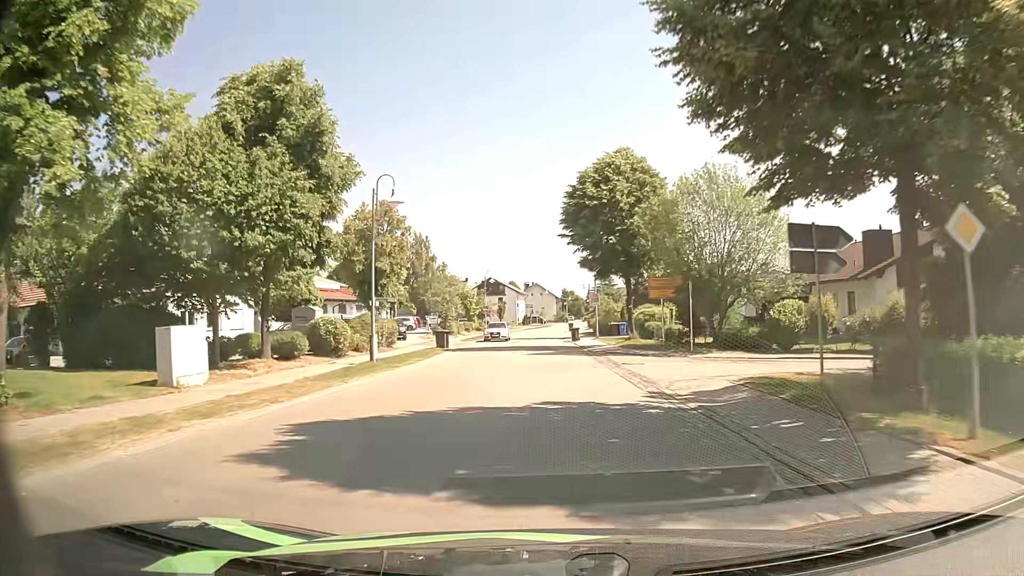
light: Day
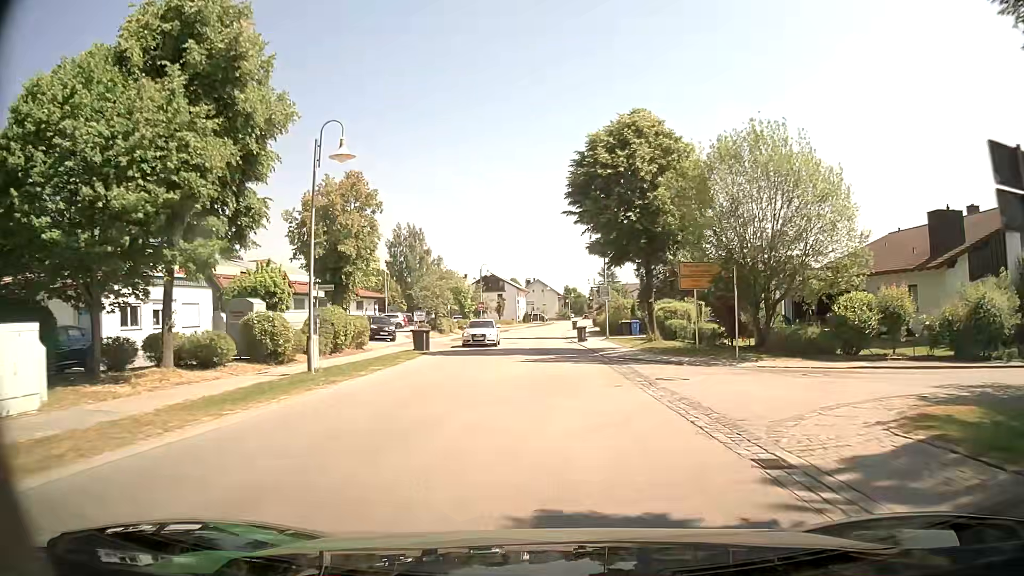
(0.0, +6.7) m; 0°
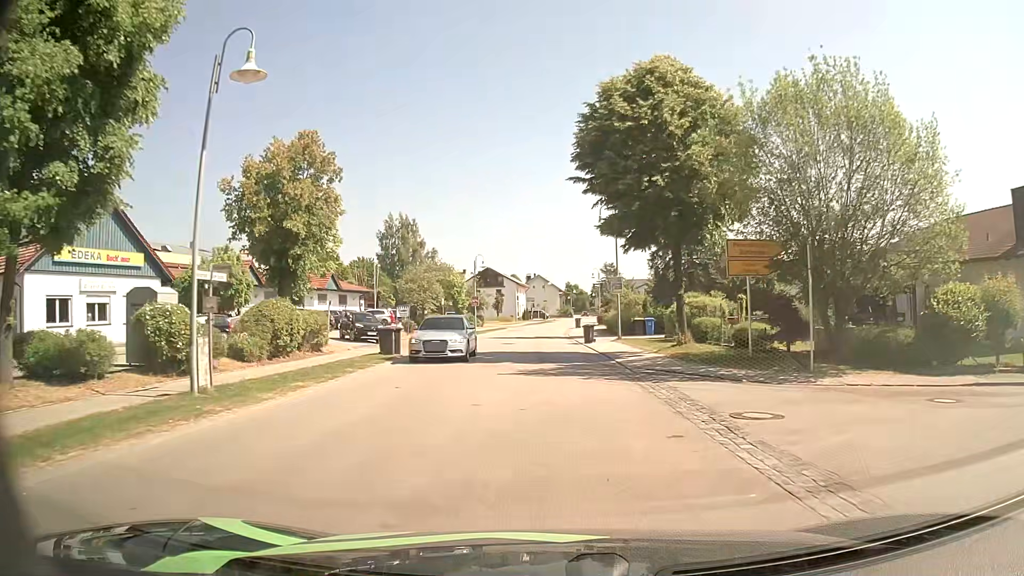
(0.0, +6.4) m; +1°
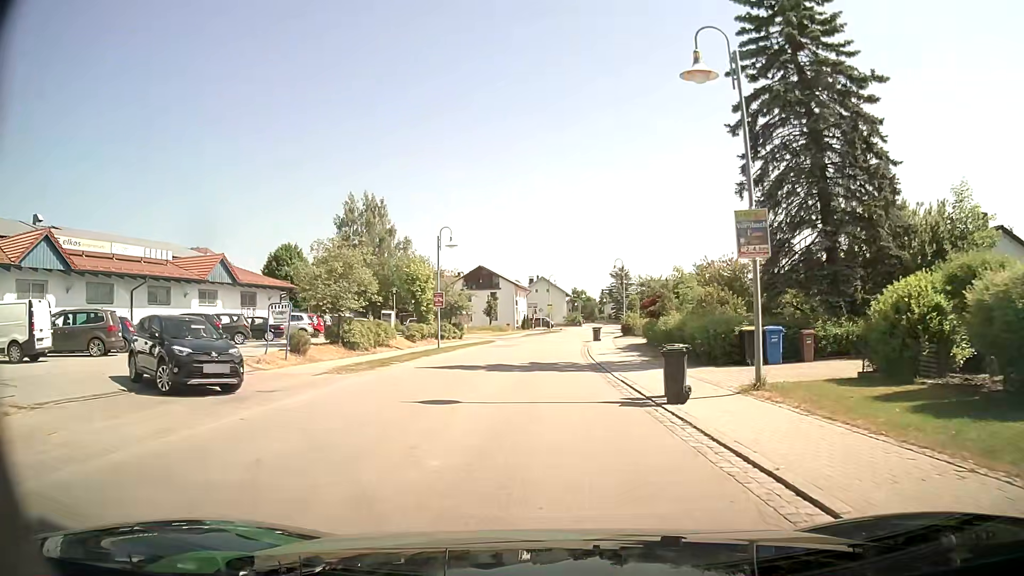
(-0.4, +22.4) m; -1°
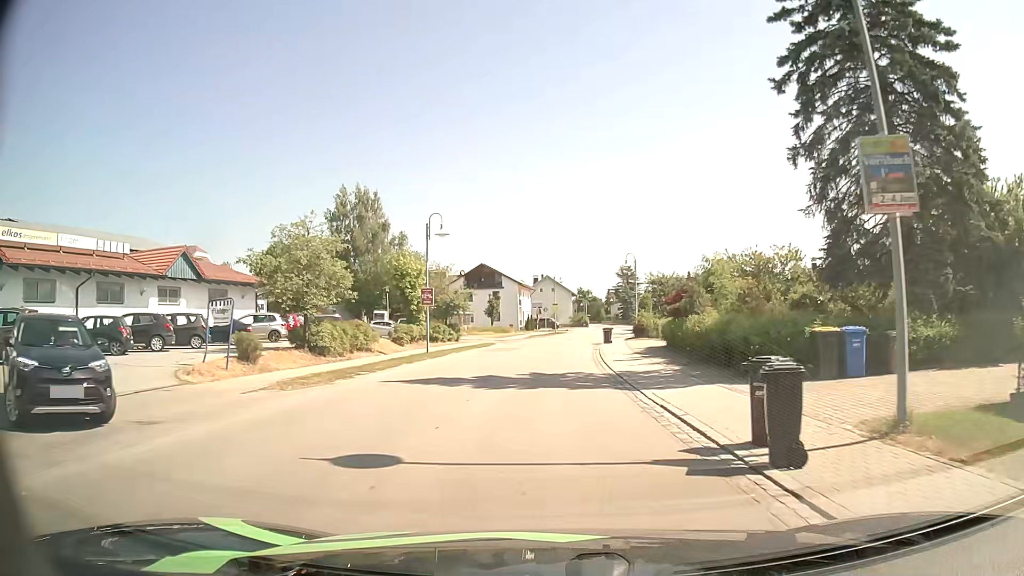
(0.0, +5.1) m; 0°
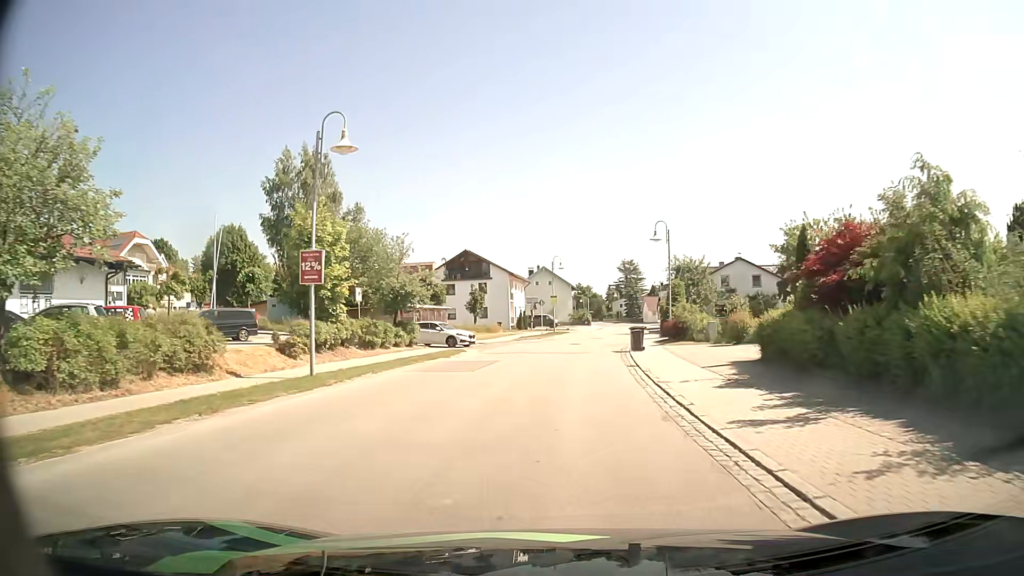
(0.0, +16.6) m; 0°
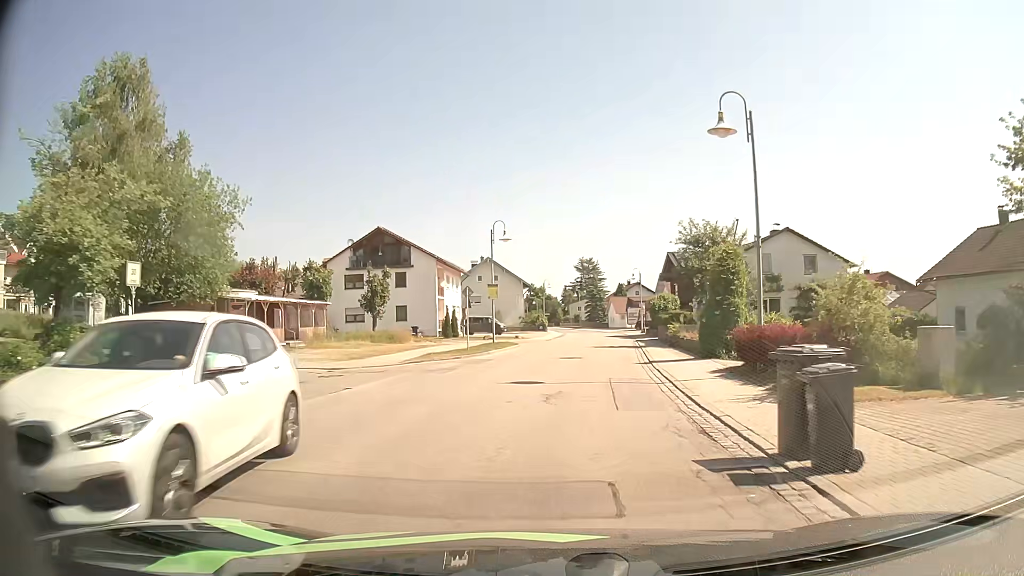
(+0.9, +23.7) m; +4°
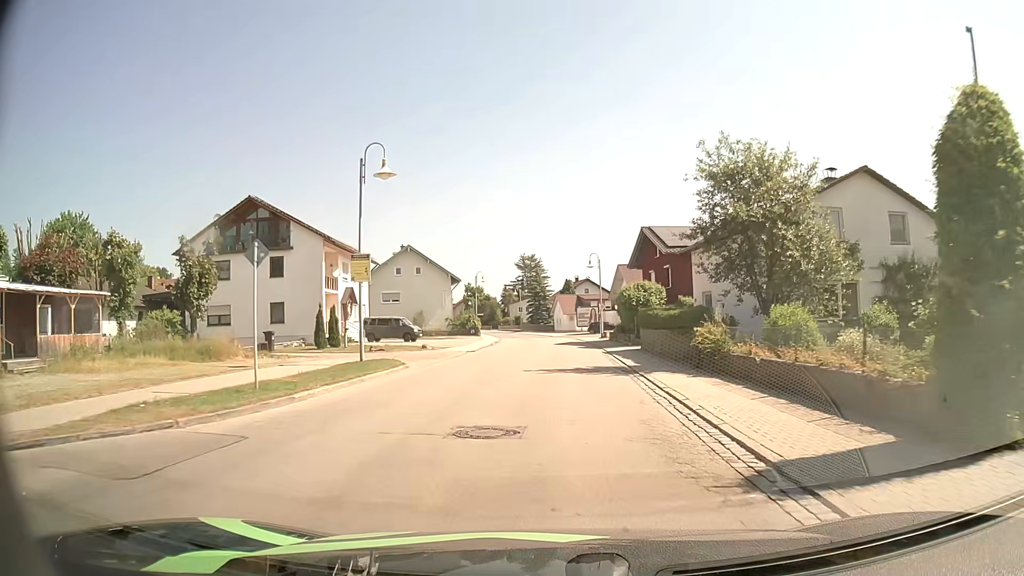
(+0.8, +17.4) m; +5°
(0, +10) (0, +20) (+1, +30) (+1, +40) (+1, +50) (+1, +60) (0, +70) (-1, +80) (-3, +90) (-5, +100) m
